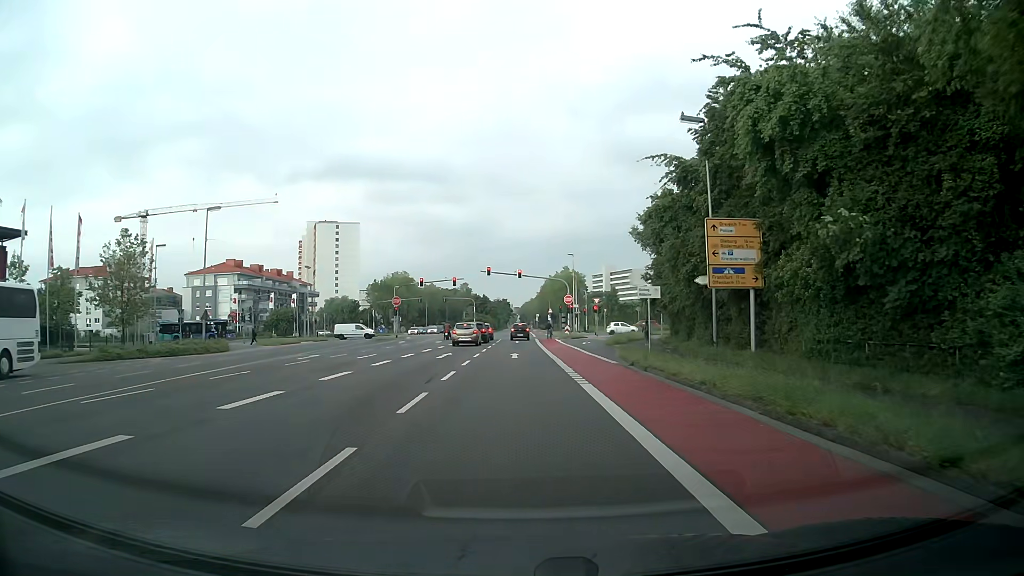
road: secondary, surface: asphalt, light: Day
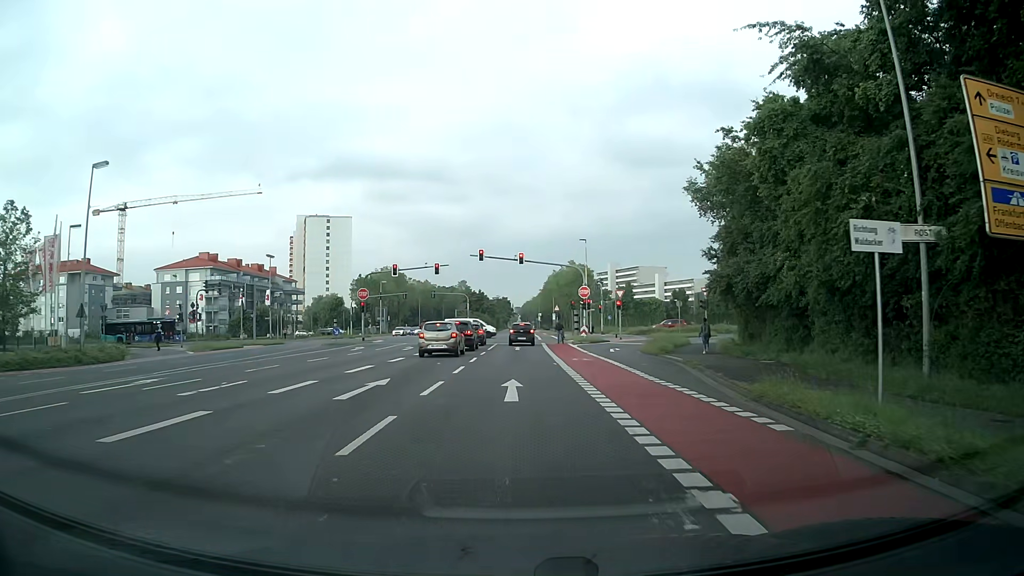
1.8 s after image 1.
(-0.1, +15.3) m; 0°
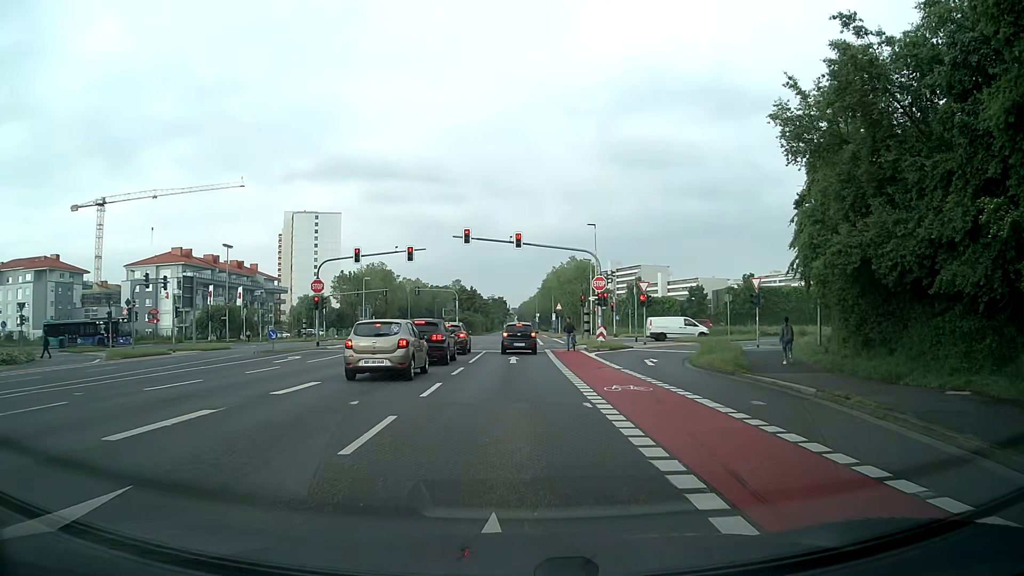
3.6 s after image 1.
(0.0, +11.7) m; +1°
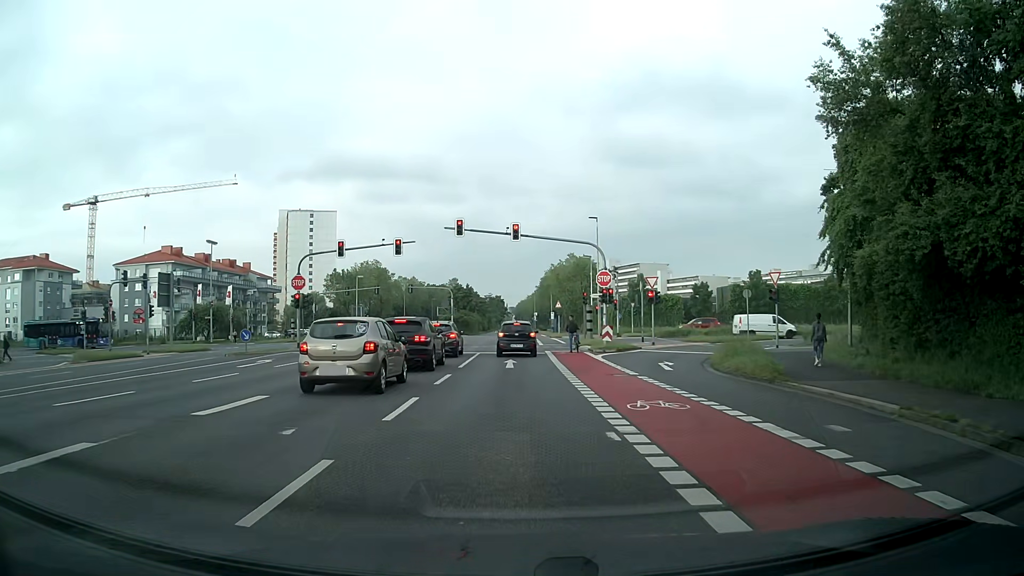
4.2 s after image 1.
(0.0, +3.4) m; -1°
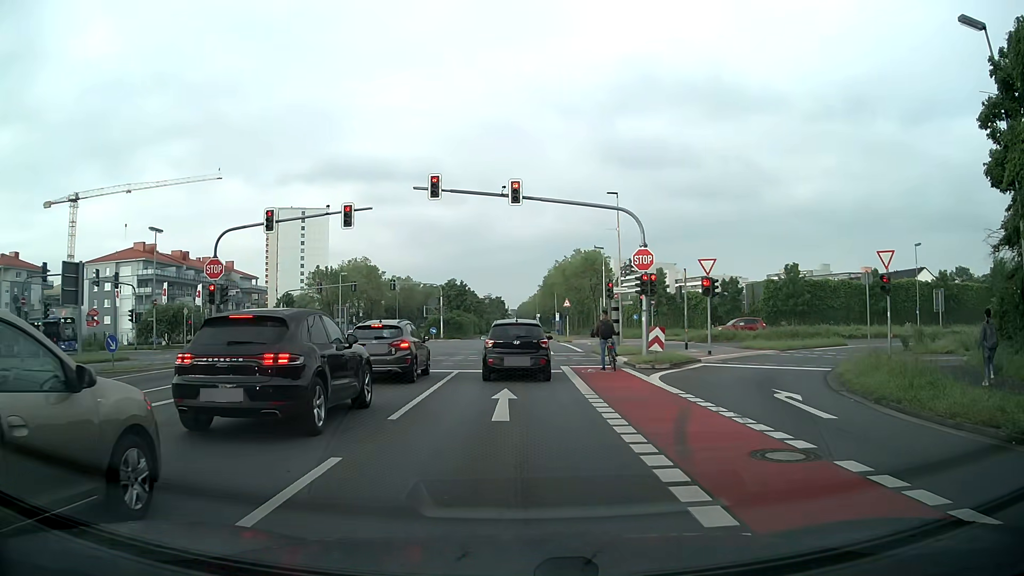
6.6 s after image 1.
(+0.1, +11.6) m; 0°
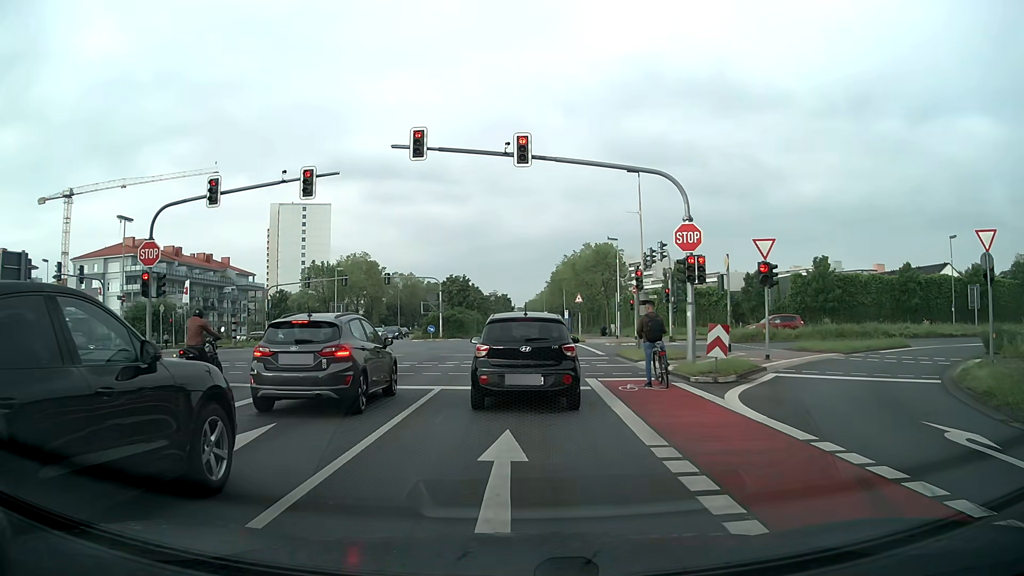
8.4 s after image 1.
(+0.1, +6.0) m; -1°
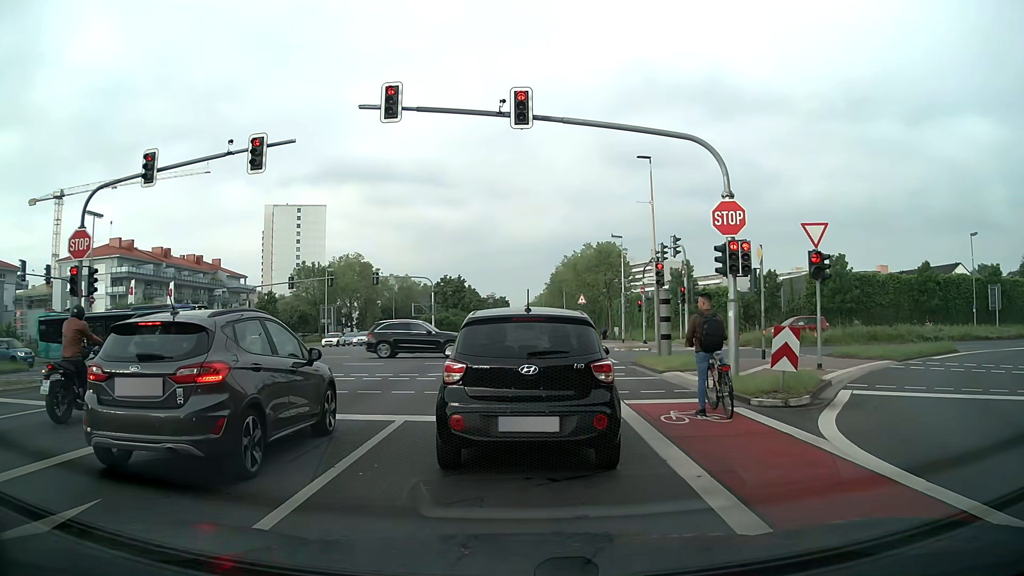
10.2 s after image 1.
(+0.1, +4.1) m; +2°
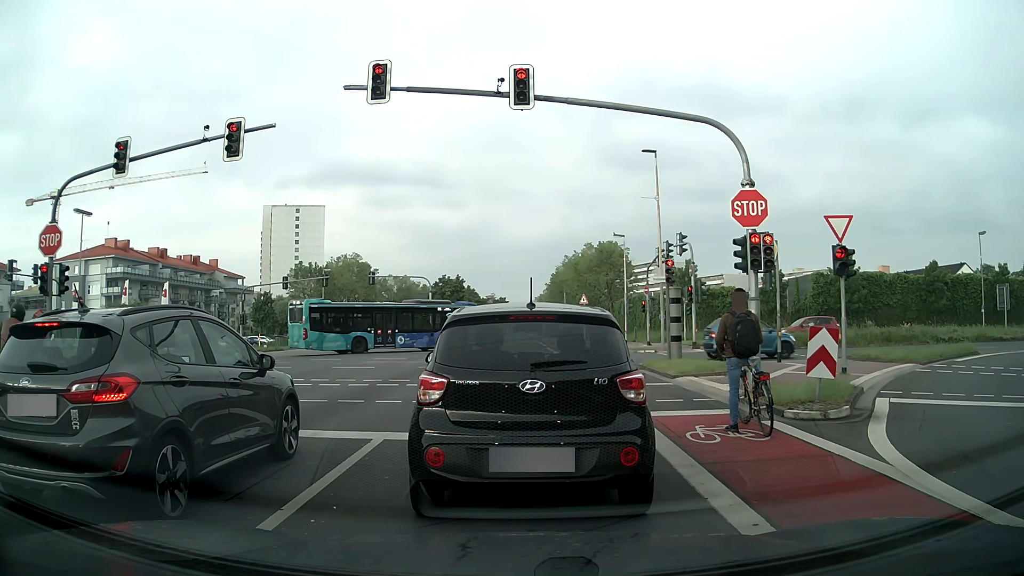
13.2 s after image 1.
(0.0, +1.5) m; -2°
